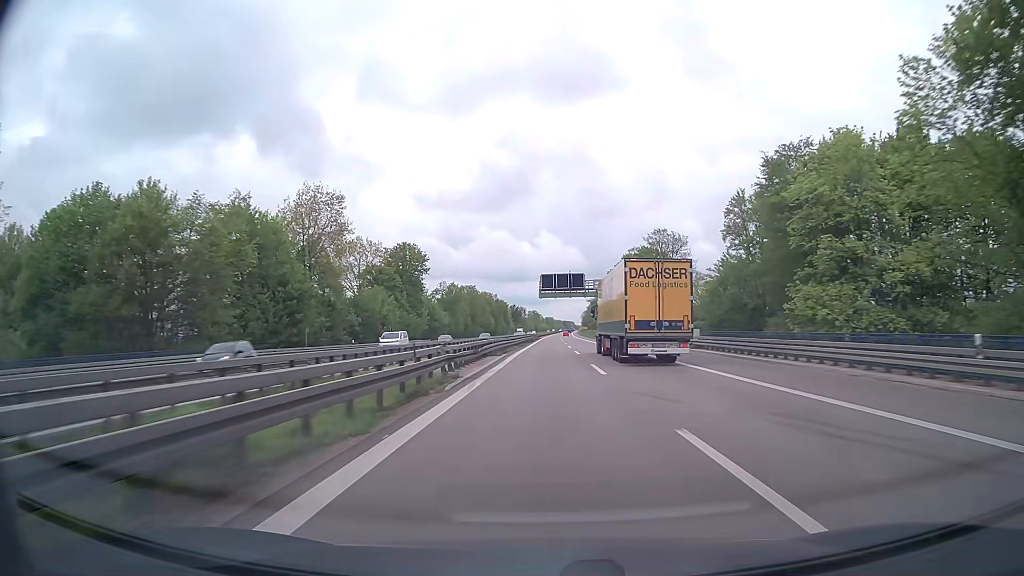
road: trunk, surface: asphalt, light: Day
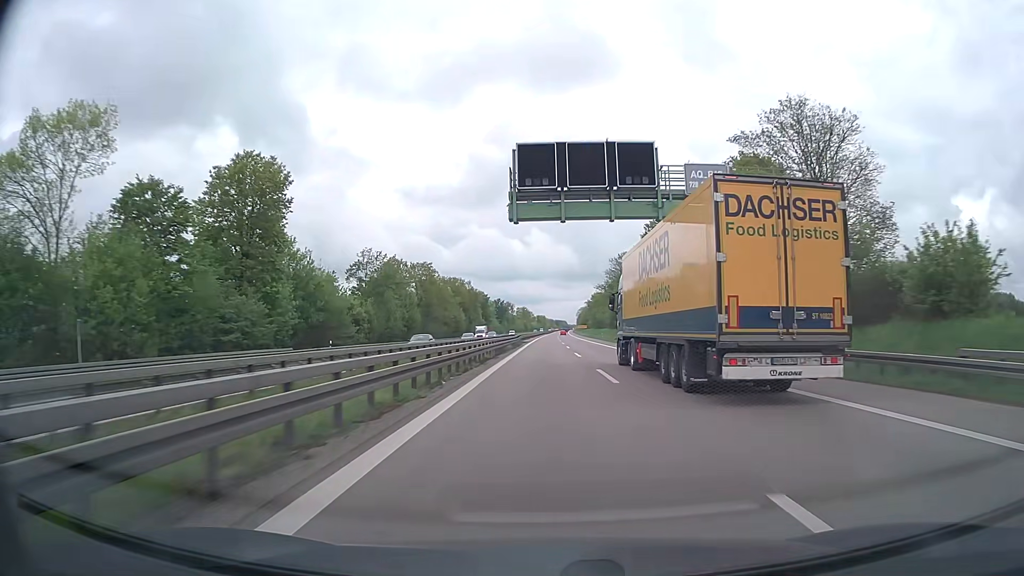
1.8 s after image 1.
(+0.5, +58.1) m; +1°
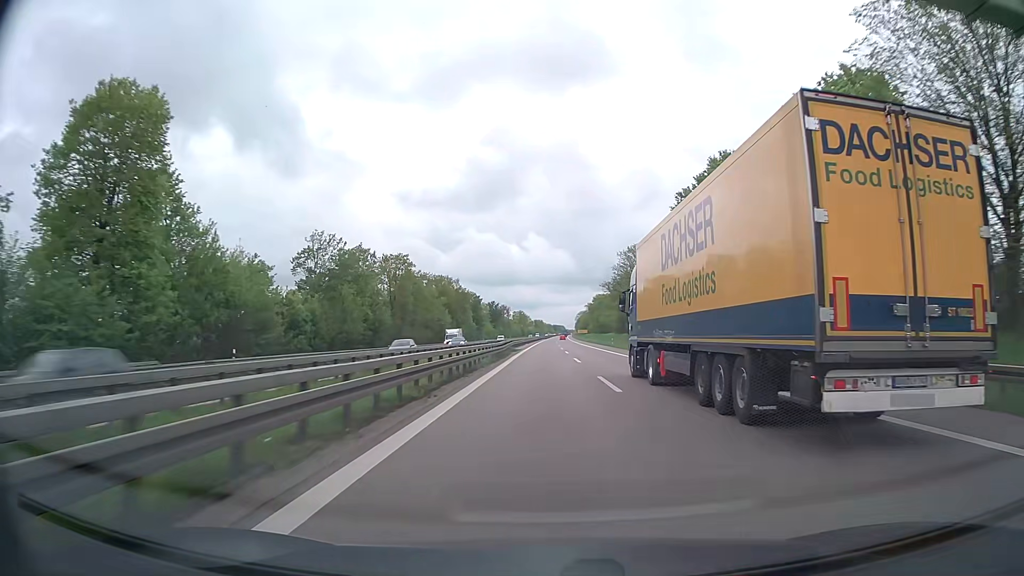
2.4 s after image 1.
(0.0, +19.4) m; 0°
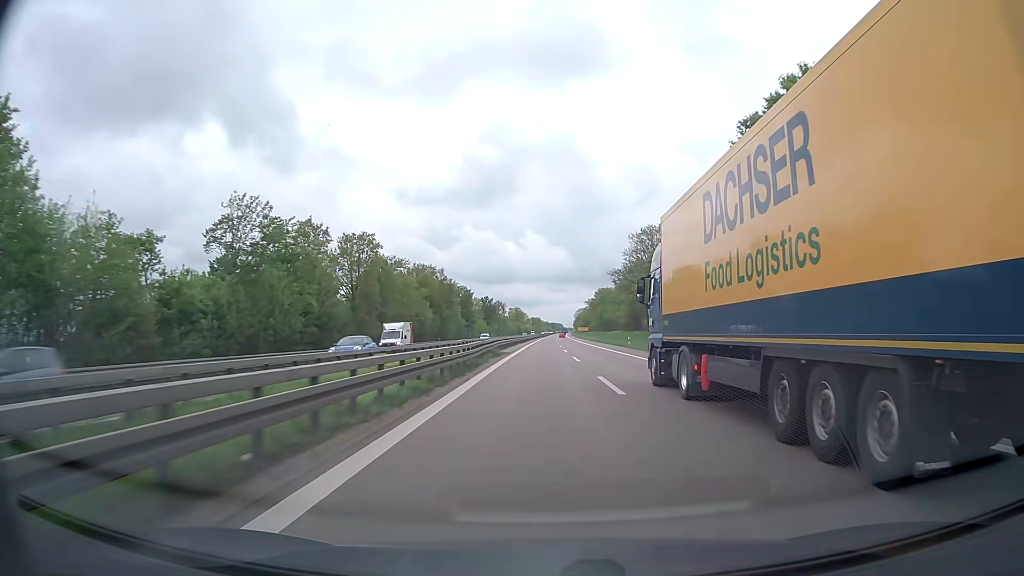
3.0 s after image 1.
(+0.1, +19.4) m; 0°
(0, +10) (0, +20) (0, +30) (0, +40) (0, +50) (0, +60) (0, +70) (0, +80) (0, +90) (0, +100) m
